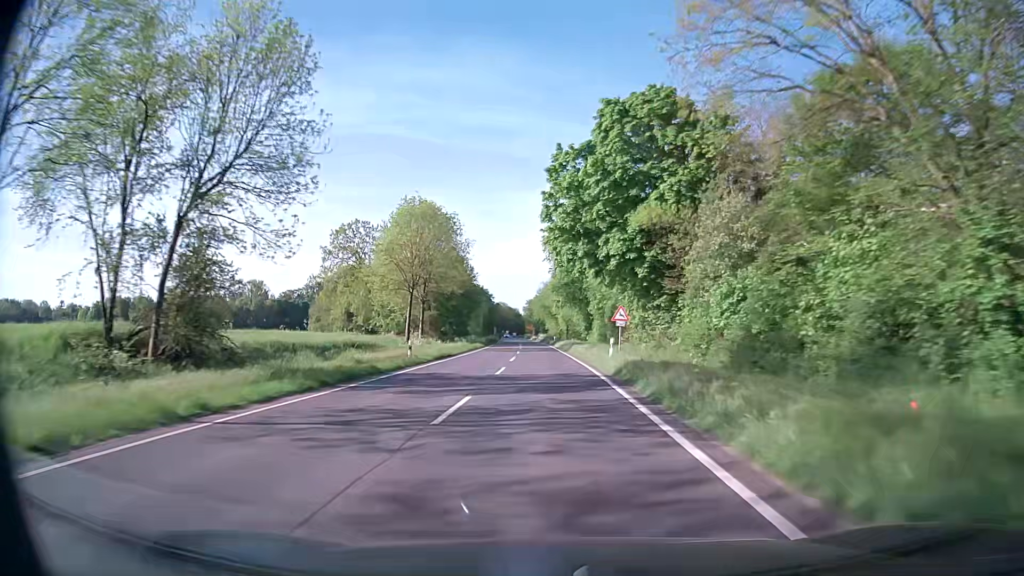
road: secondary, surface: asphalt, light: Day
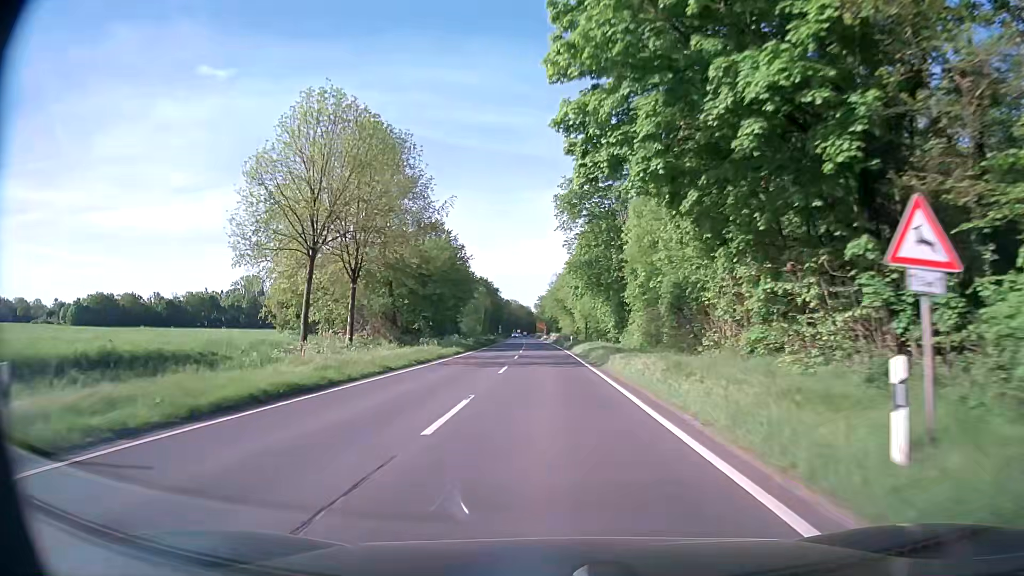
(-0.3, +25.3) m; -1°
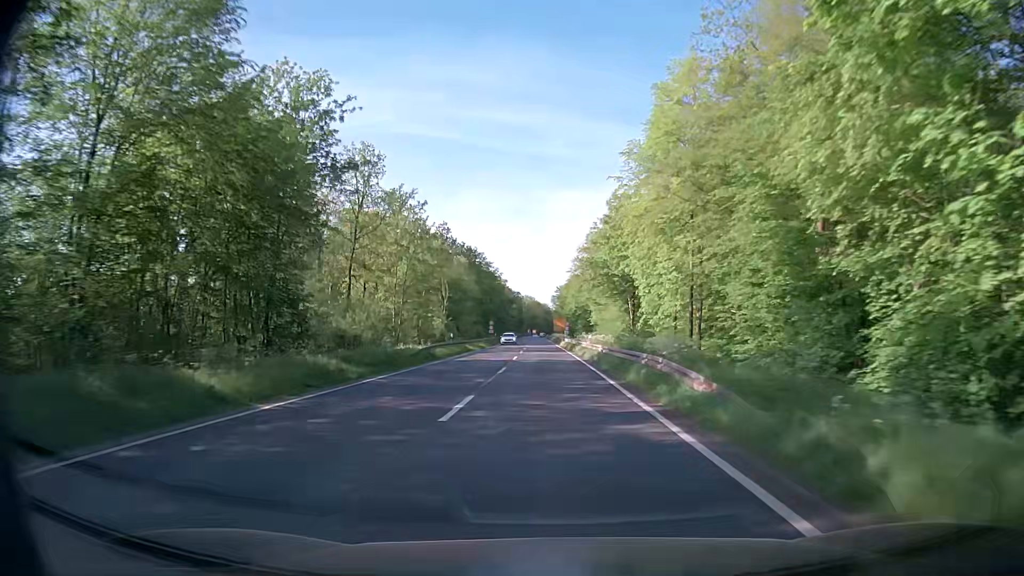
(-1.0, +63.1) m; -1°
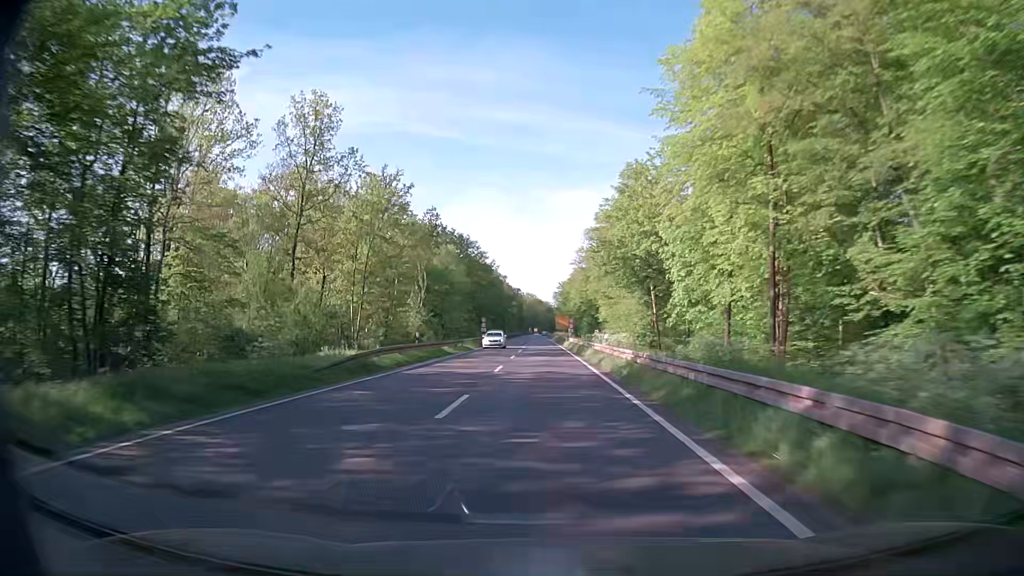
(-0.1, +12.3) m; 0°
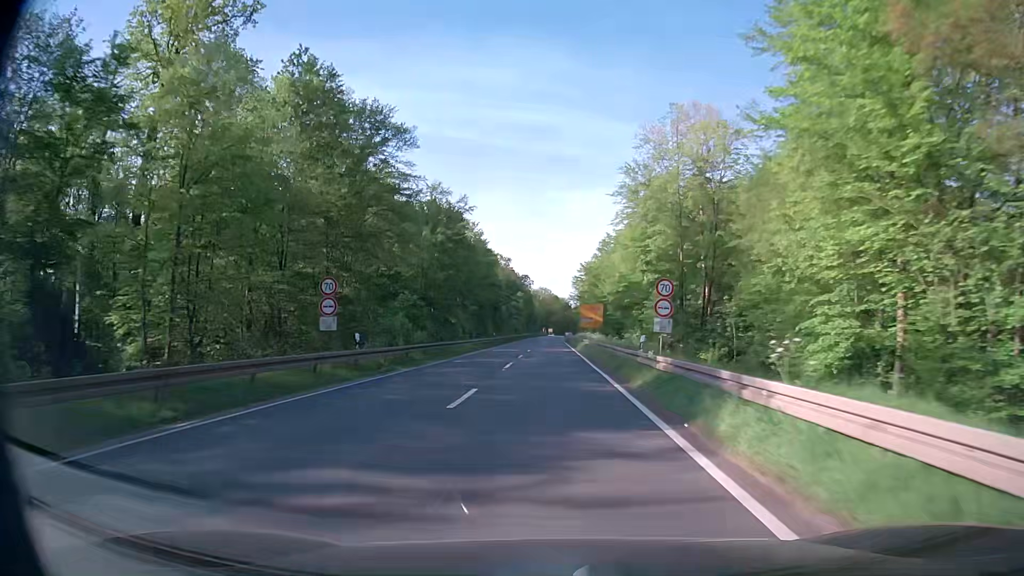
(-0.7, +59.6) m; -1°
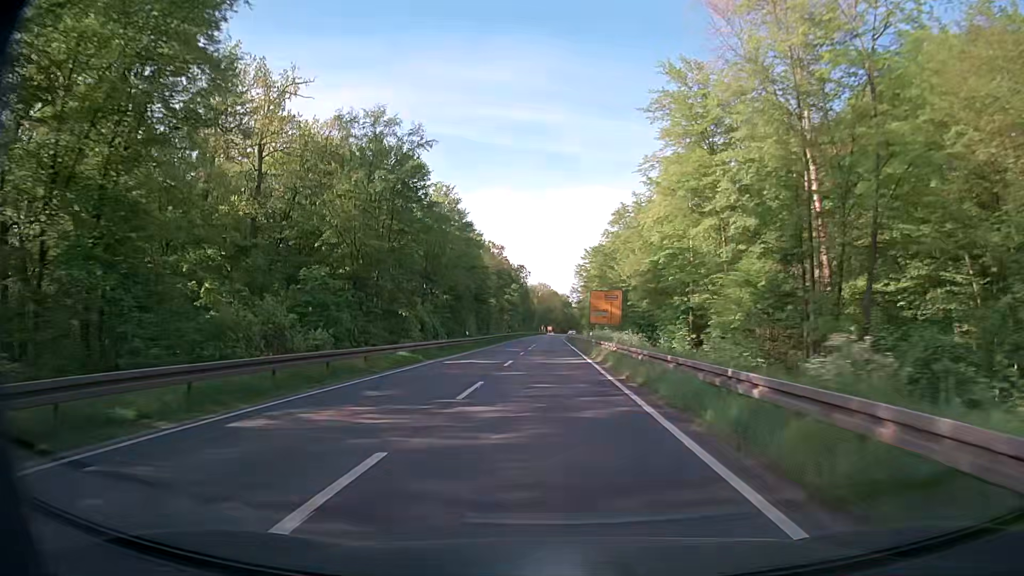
(0.0, +22.8) m; 0°
(0, +10) (0, +20) (0, +30) (0, +40) (0, +50) (0, +60) (0, +70) (0, +80) (0, +90) (0, +100) m
